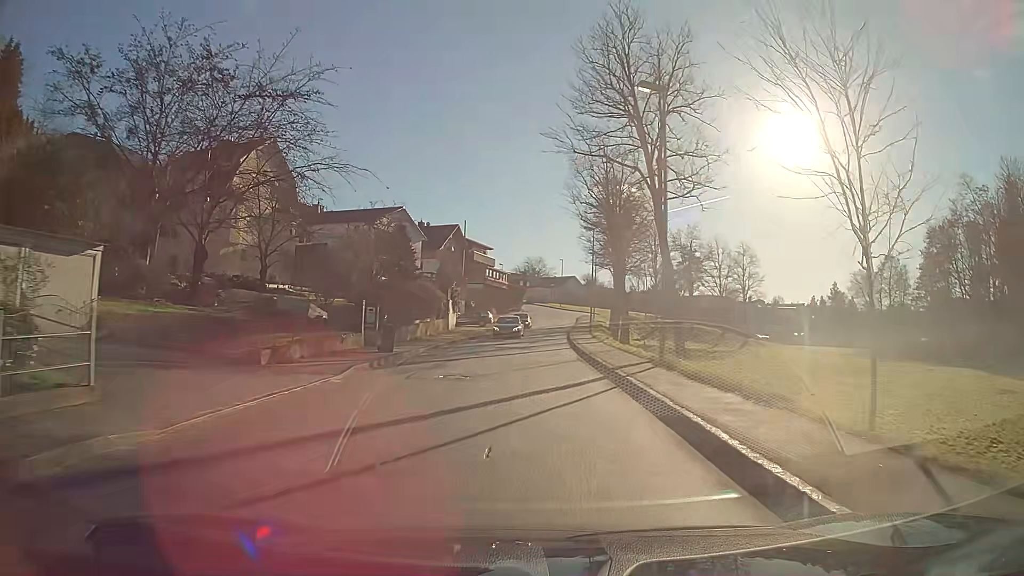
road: unclassified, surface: asphalt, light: Day
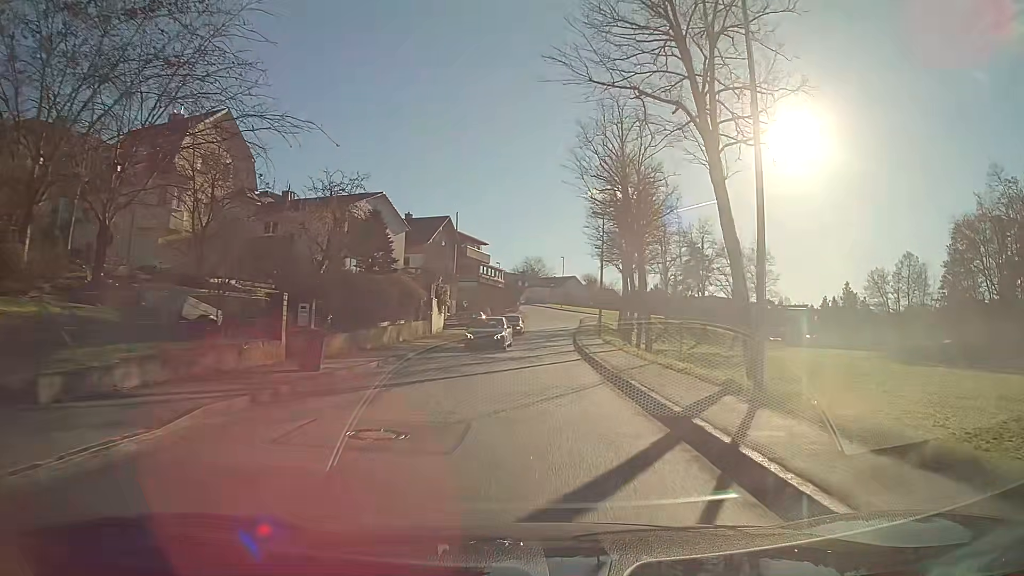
(0.0, +7.8) m; 0°
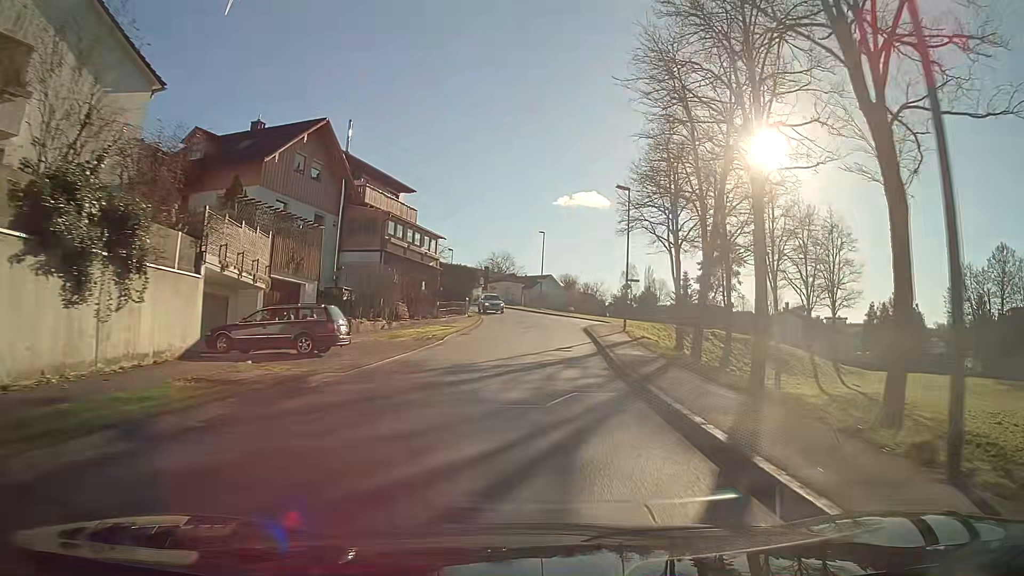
(+0.6, +37.6) m; +3°
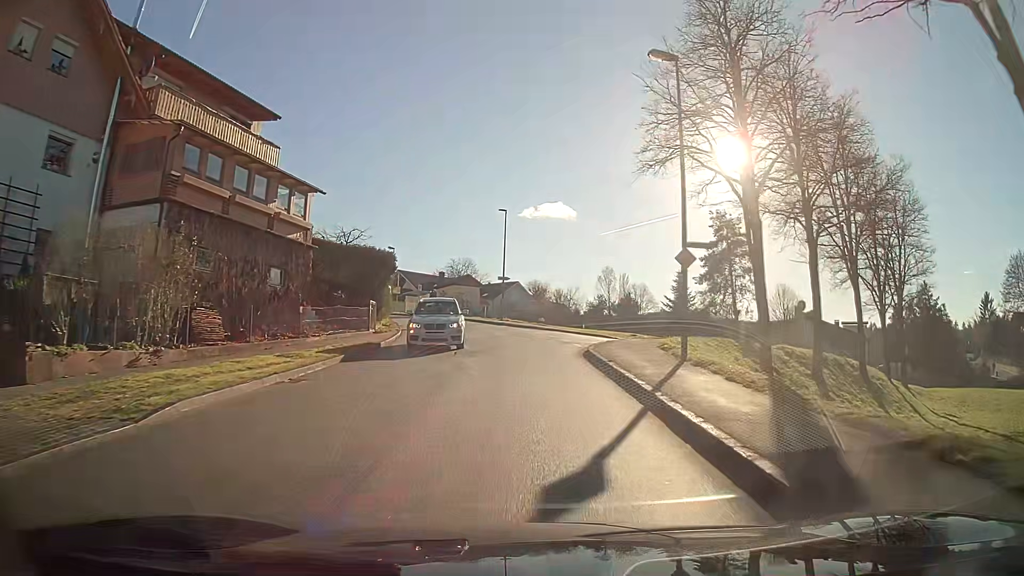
(+0.5, +20.4) m; +2°
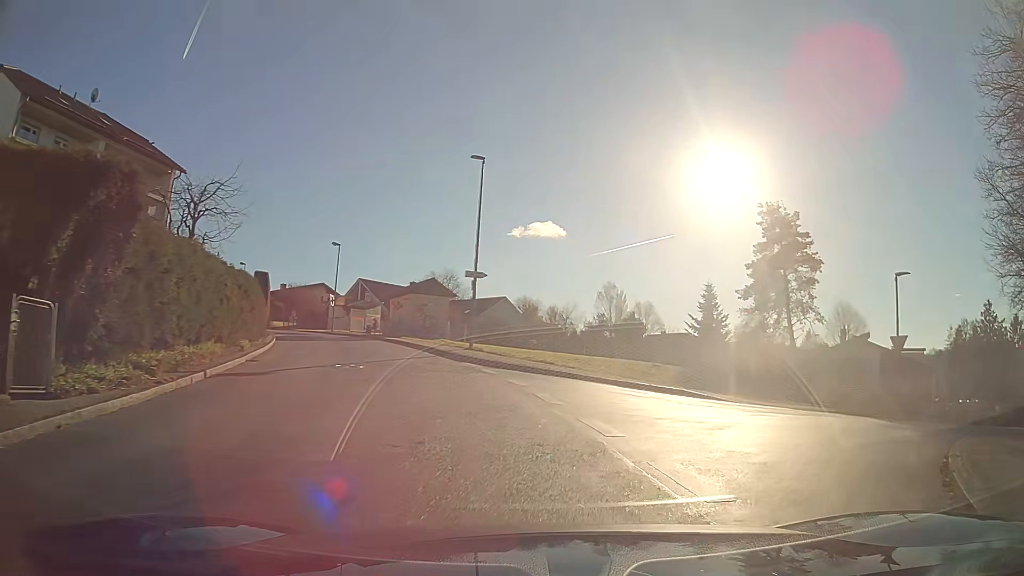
(0.0, +20.5) m; +5°
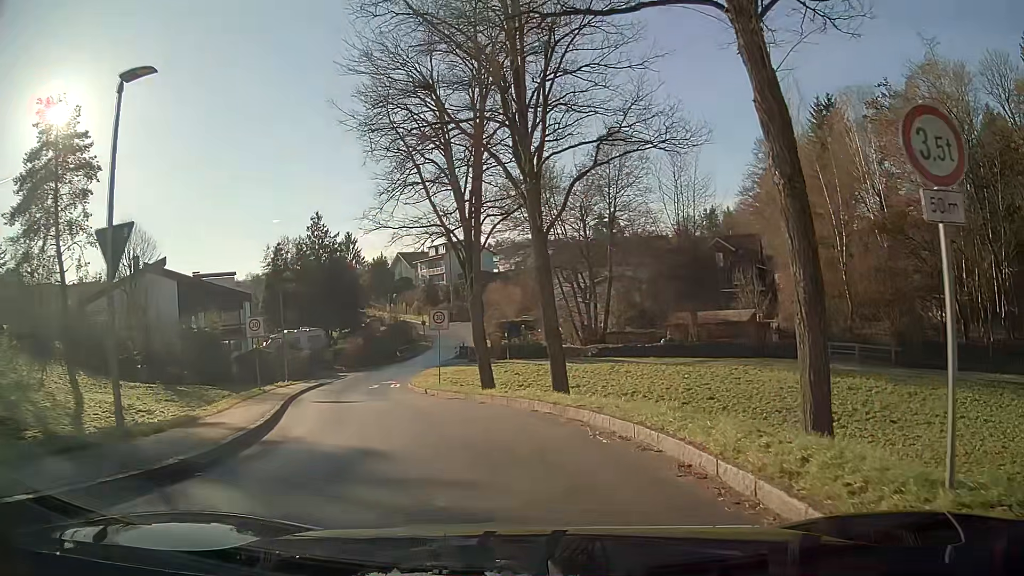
(+8.1, +12.7) m; +53°
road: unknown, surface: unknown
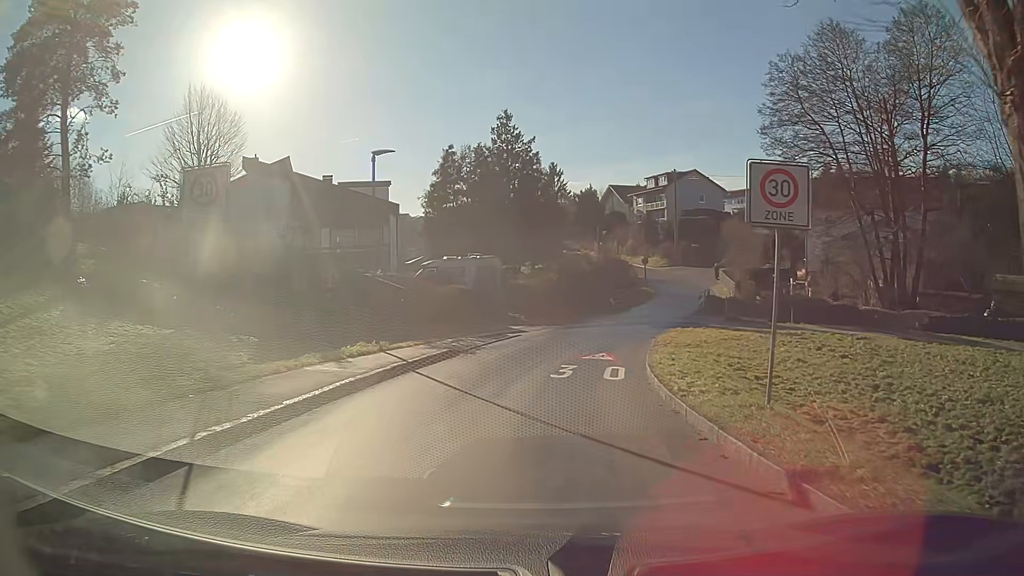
(-4.0, +20.0) m; -14°
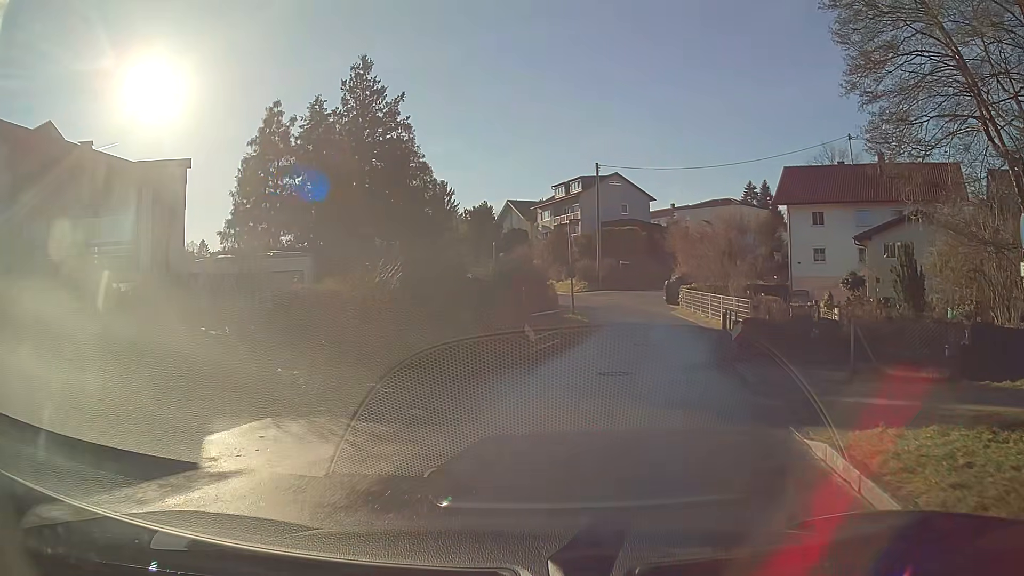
(+1.4, +21.1) m; +10°
